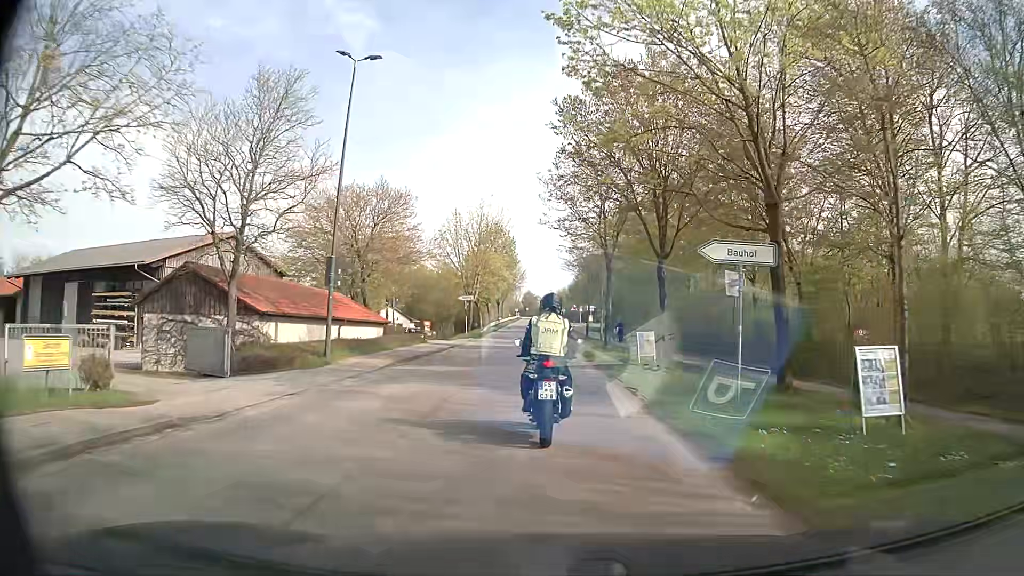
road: tertiary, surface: asphalt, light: Day
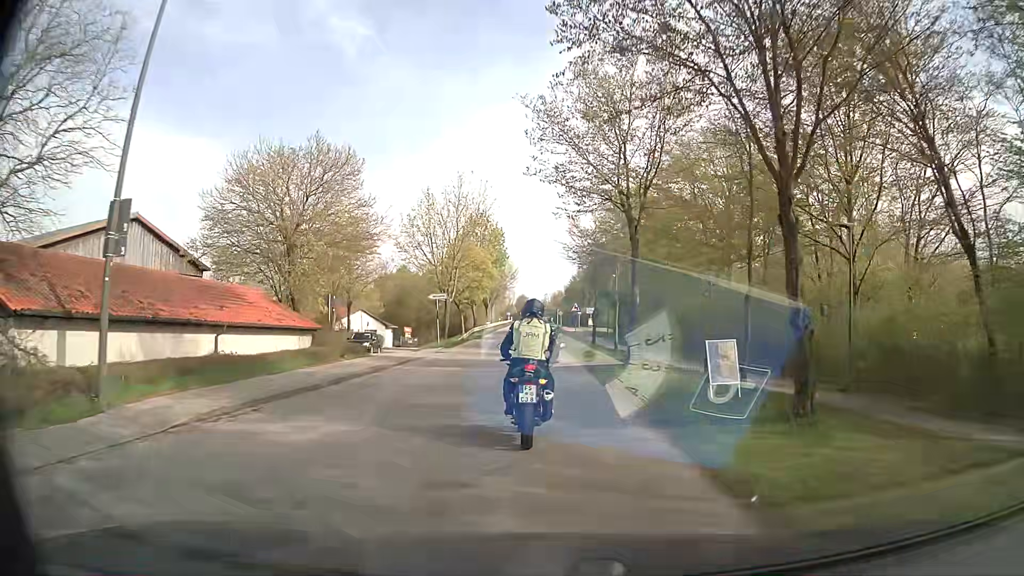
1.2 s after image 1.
(+0.1, +11.6) m; +1°
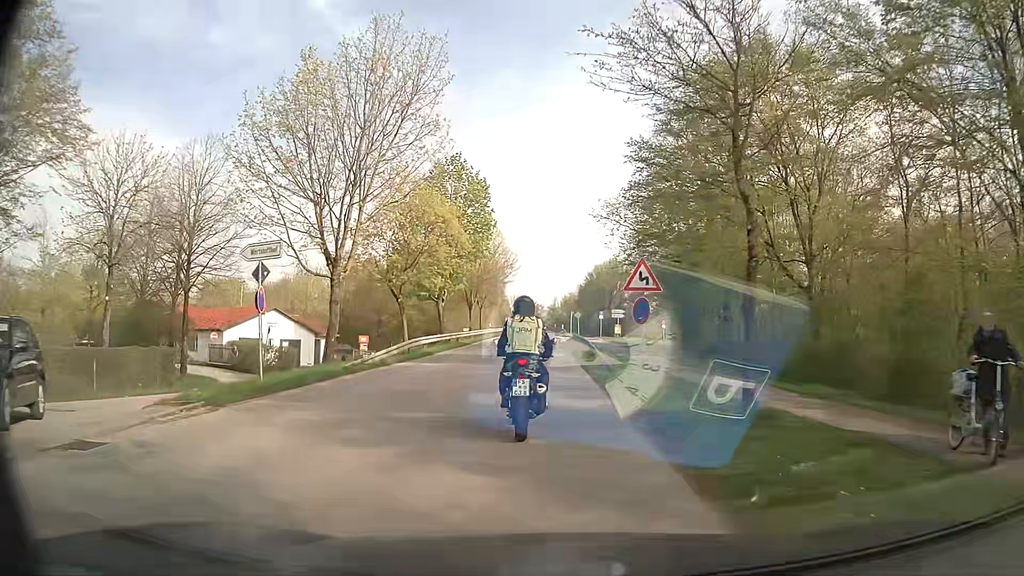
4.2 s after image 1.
(-0.1, +27.7) m; -1°
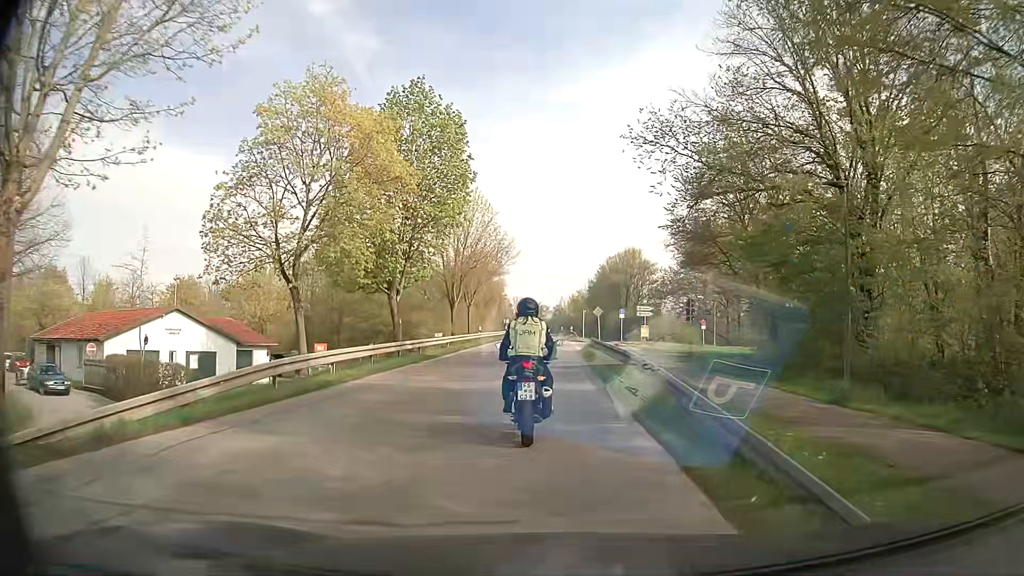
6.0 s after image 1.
(+0.1, +15.5) m; 0°
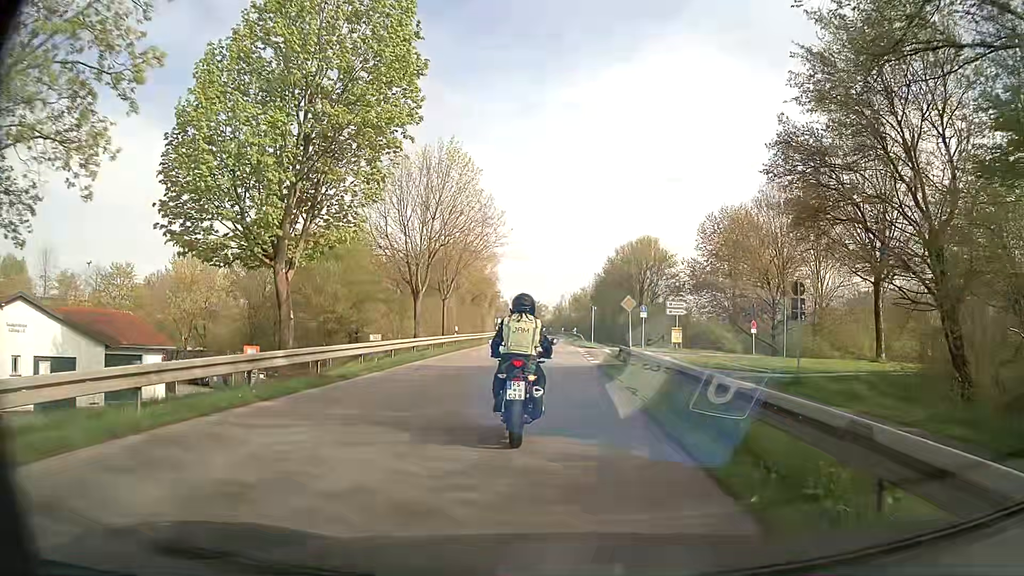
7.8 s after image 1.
(-0.1, +13.4) m; -1°
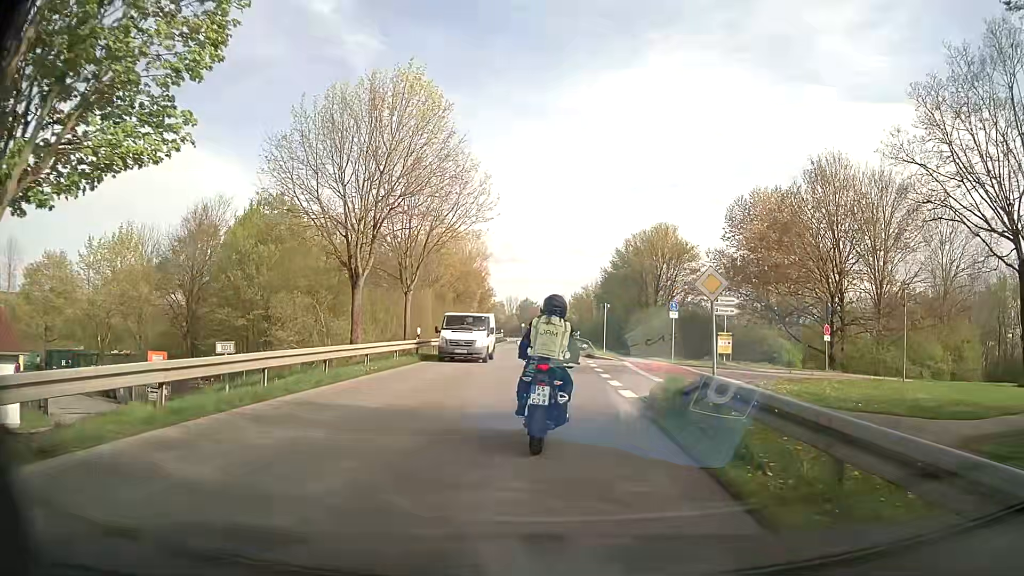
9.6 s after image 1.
(+0.1, +11.2) m; +1°
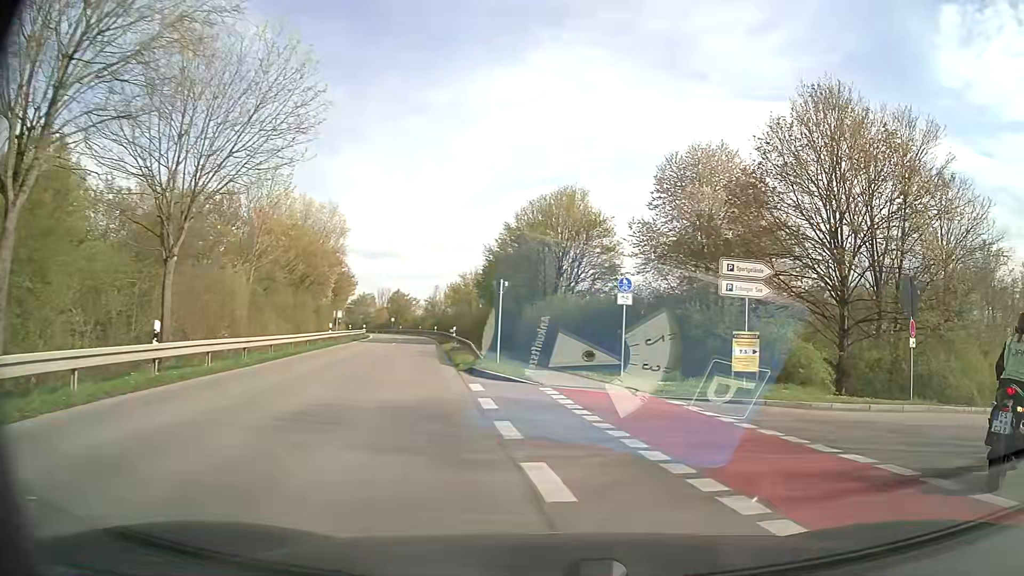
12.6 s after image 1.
(+0.1, +14.3) m; +9°
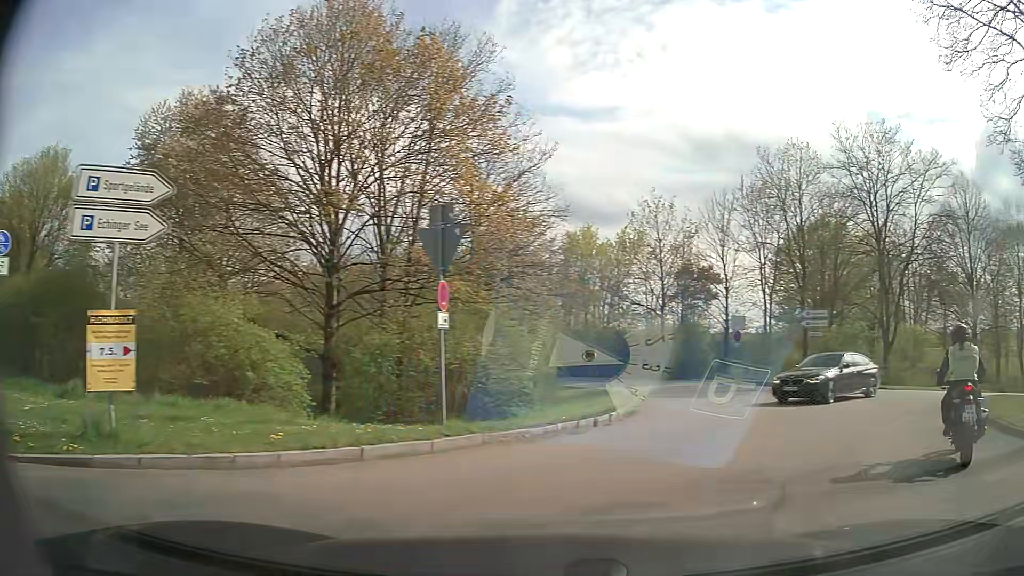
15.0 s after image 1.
(+2.4, +7.1) m; +41°
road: unclassified
(+5, +9) (+9, +18) (+10, +28) (+8, +37) (+5, +47) (0, +55) (-8, +62) (-16, +67) (-26, +70) (-35, +73) m
